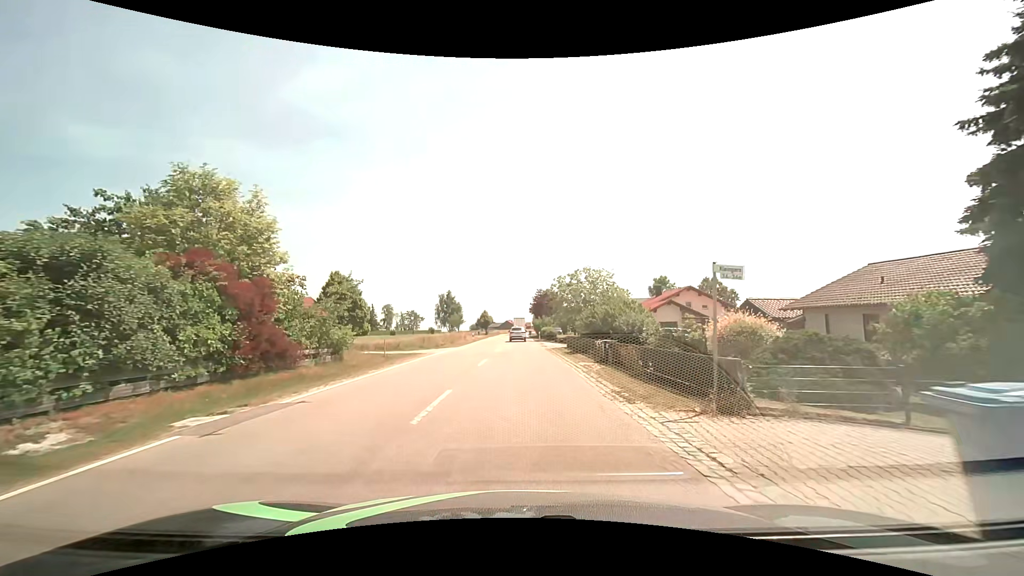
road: tertiary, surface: asphalt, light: Day
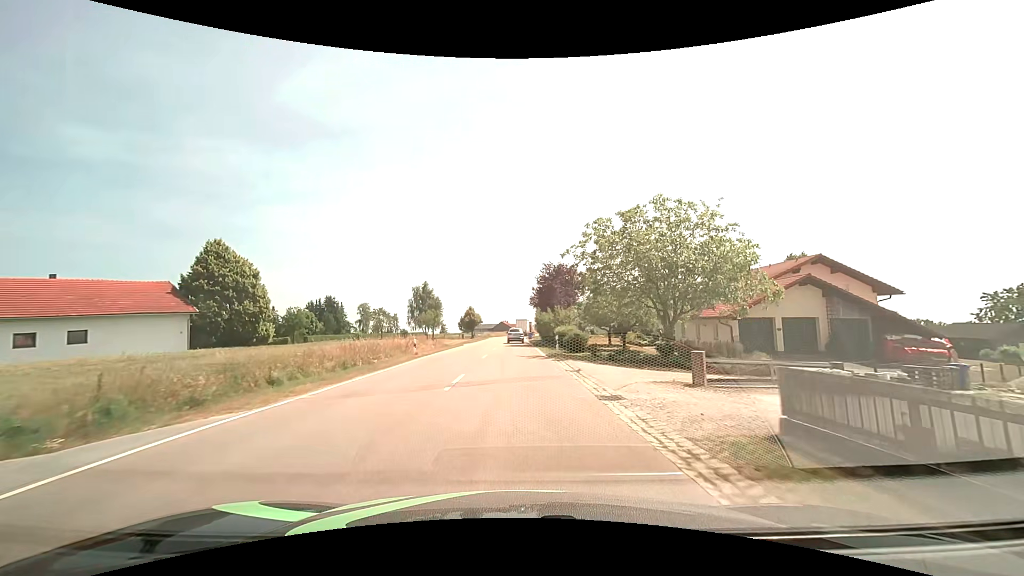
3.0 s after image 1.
(+0.1, +31.2) m; 0°
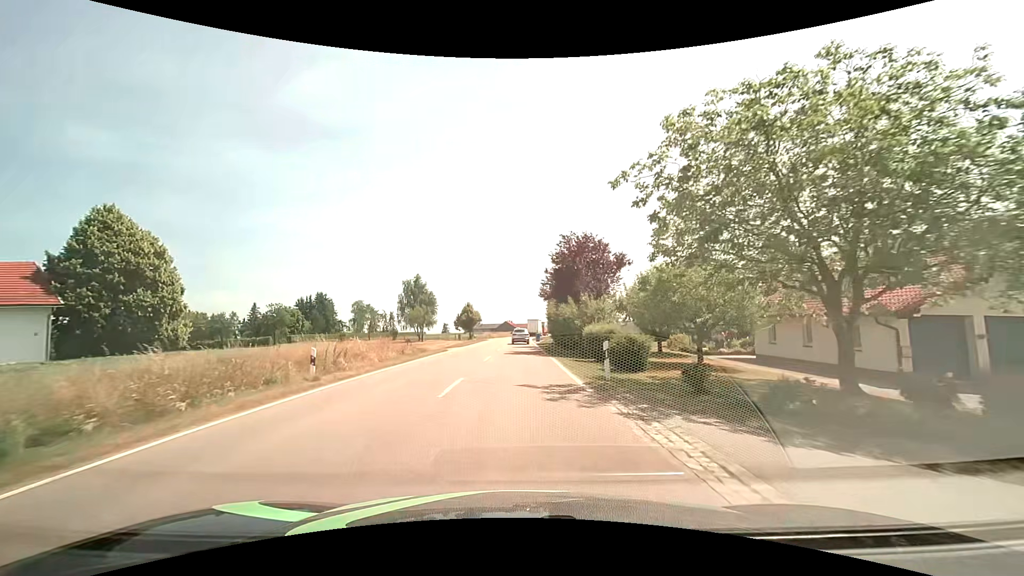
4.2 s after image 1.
(0.0, +14.1) m; 0°
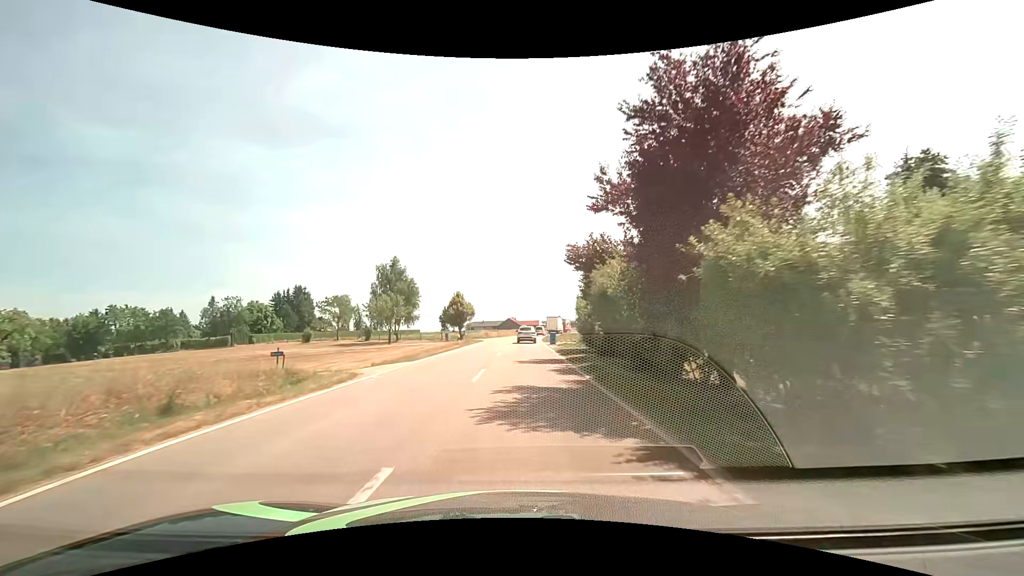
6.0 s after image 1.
(-0.2, +21.0) m; 0°
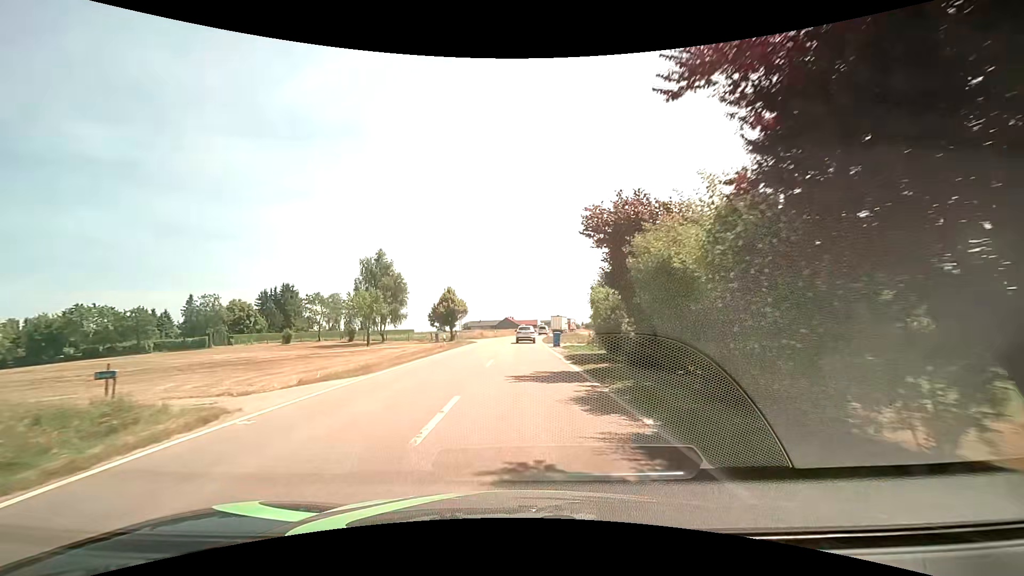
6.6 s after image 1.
(0.0, +6.8) m; 0°
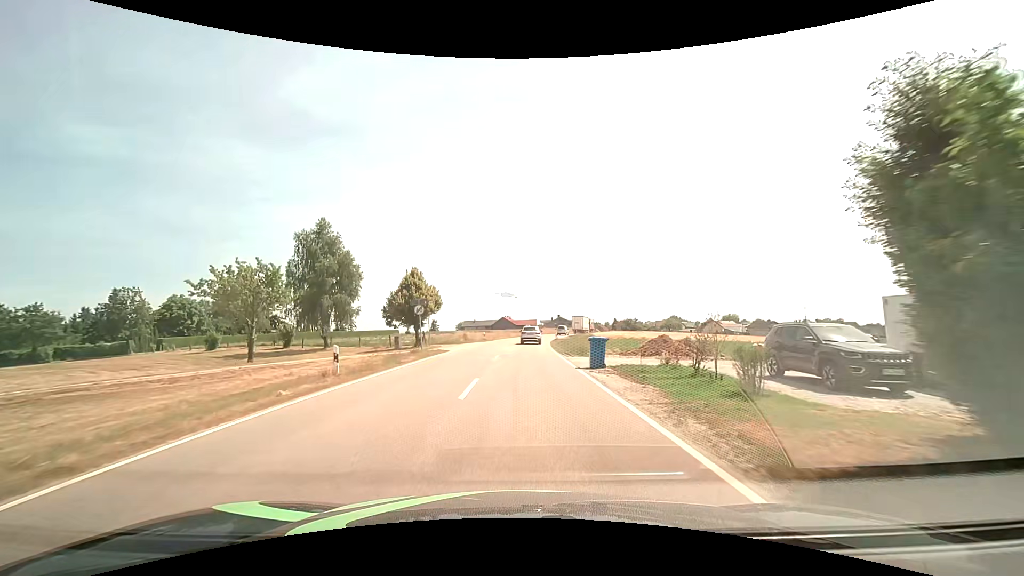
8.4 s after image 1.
(-0.1, +19.9) m; 0°
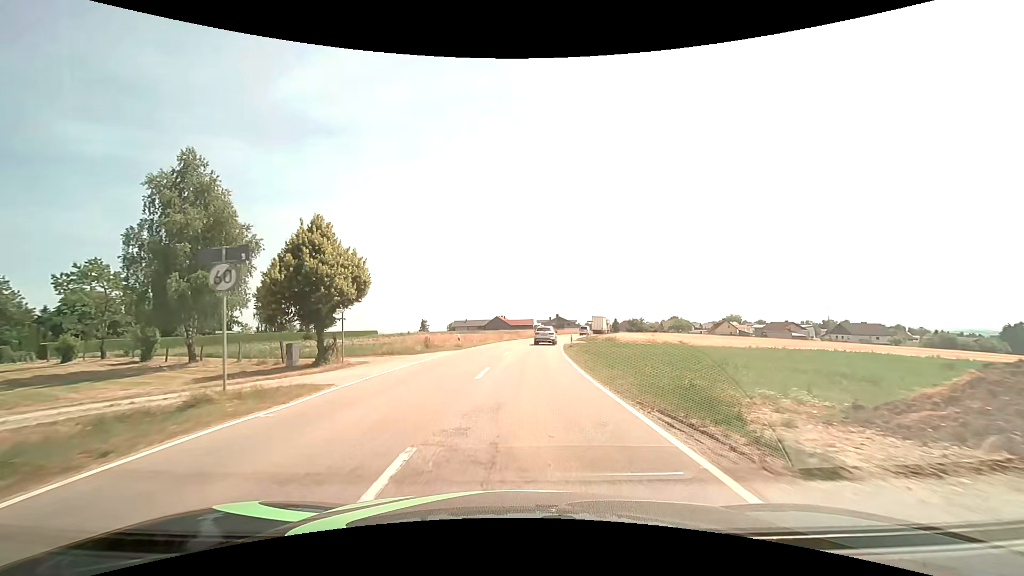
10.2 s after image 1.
(+0.1, +19.7) m; +1°
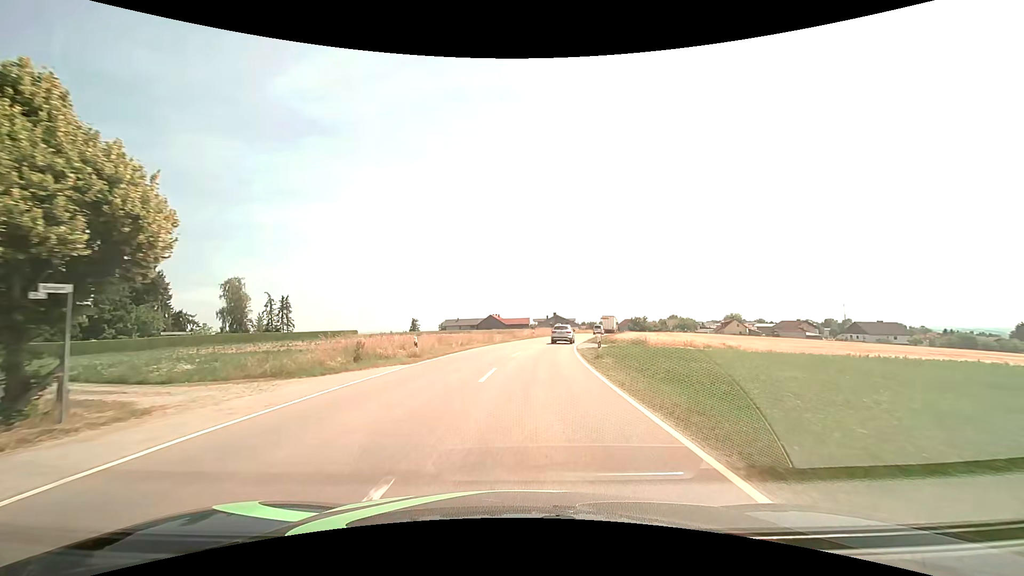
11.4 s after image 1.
(0.0, +13.4) m; +1°
(0, +10) (0, +20) (+1, +30) (+2, +40) (+4, +50) (+6, +60) (+8, +69) (+11, +79) (+13, +89) (+16, +98) m
